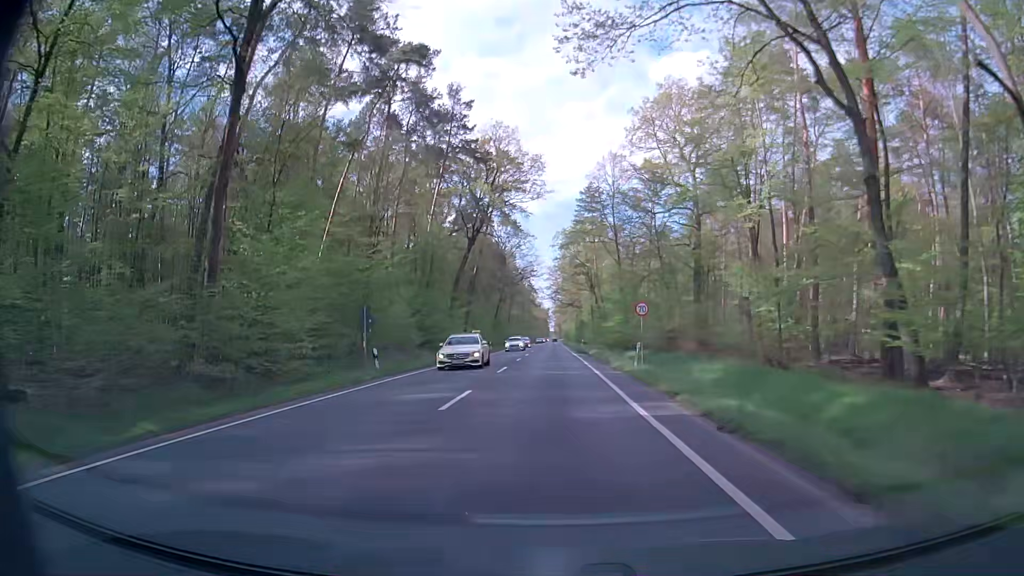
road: primary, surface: asphalt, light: Day
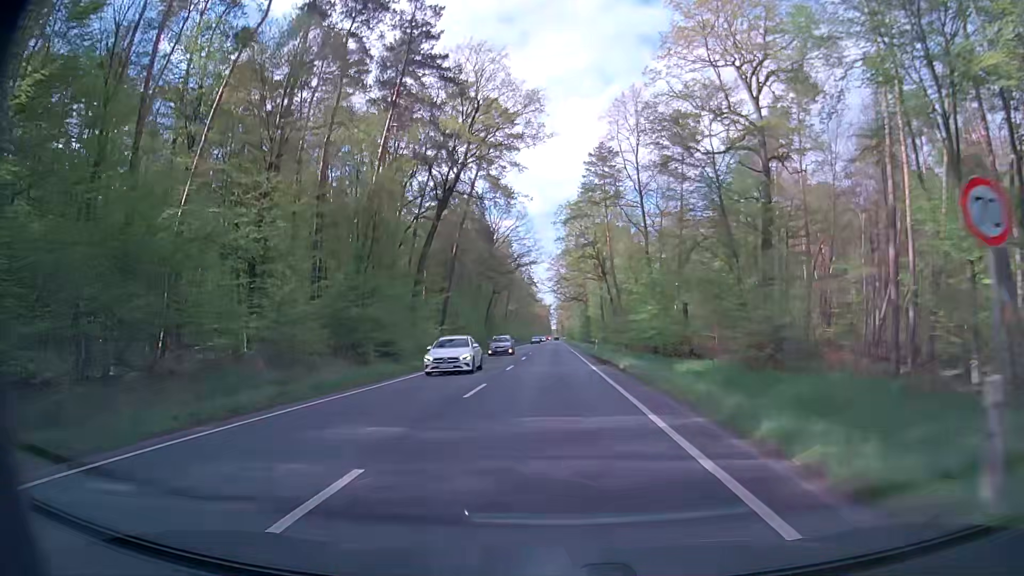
(0.0, +21.6) m; 0°
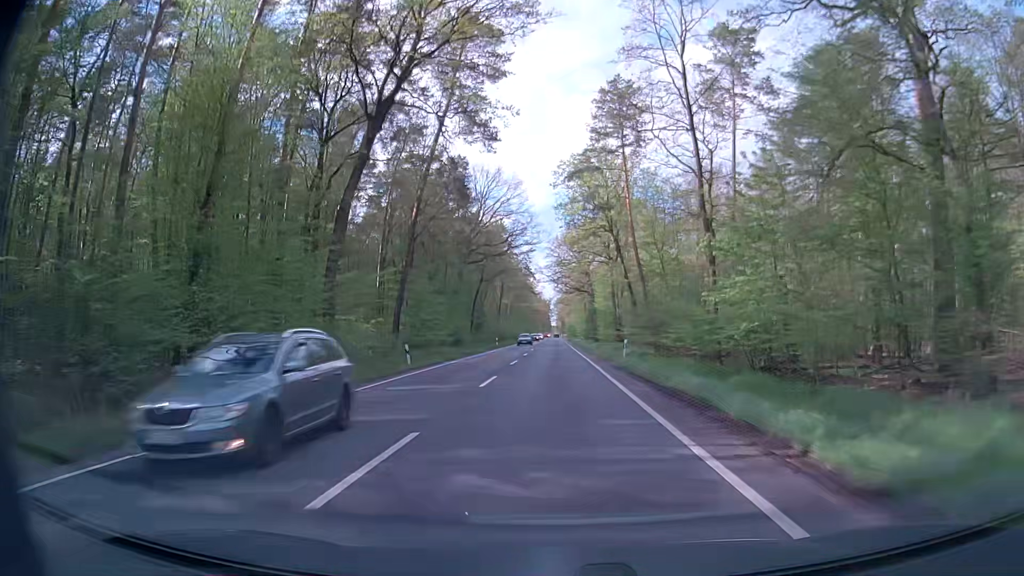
(-0.1, +21.6) m; 0°
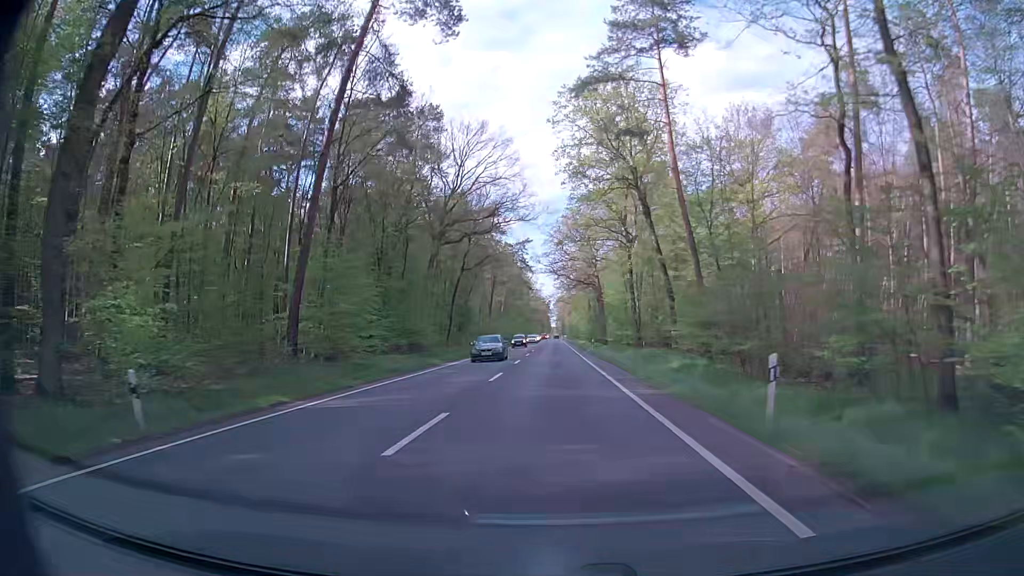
(0.0, +21.7) m; 0°
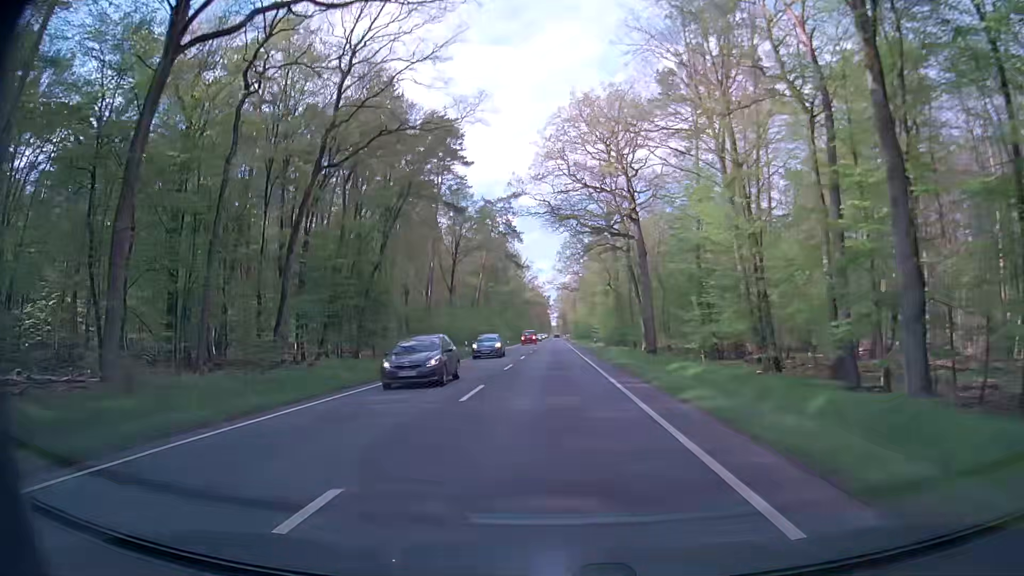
(-0.3, +54.0) m; -1°
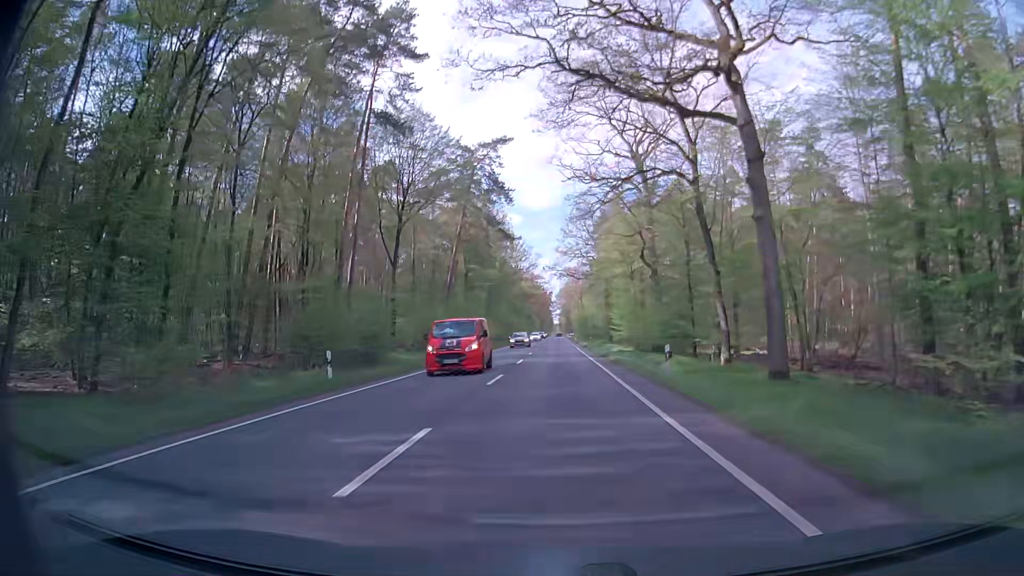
(+0.1, +32.3) m; 0°
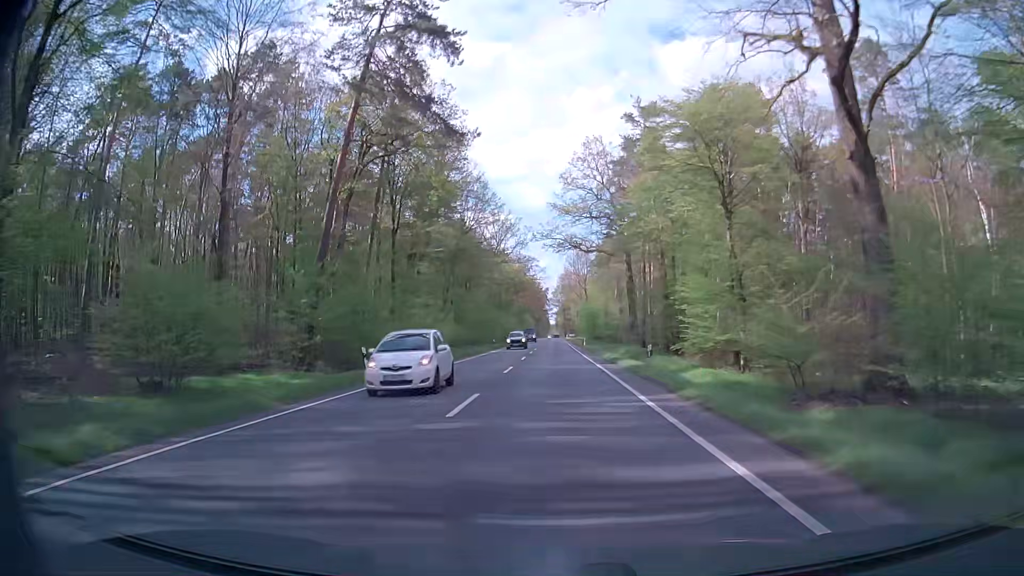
(+0.4, +43.0) m; +1°
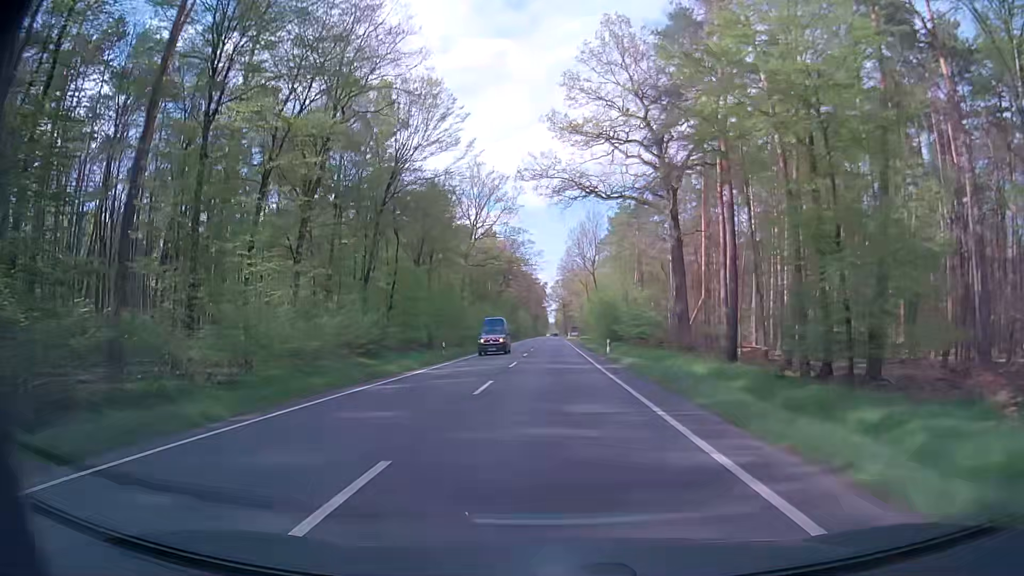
(-0.3, +32.2) m; -1°
(0, +10) (0, +20) (0, +30) (0, +40) (0, +50) (0, +60) (0, +70) (0, +80) (0, +90) (0, +100) m
